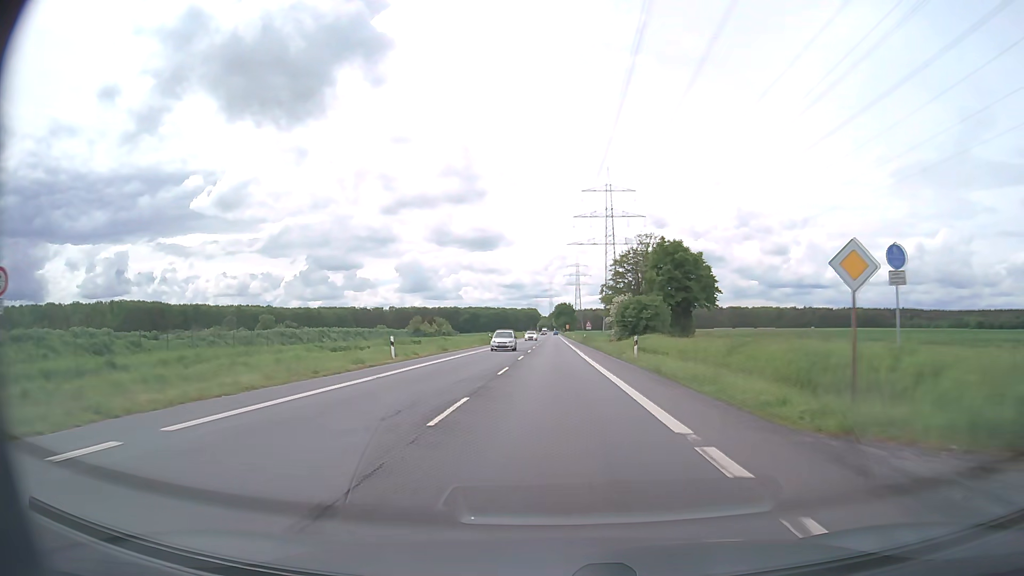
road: secondary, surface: asphalt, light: Day
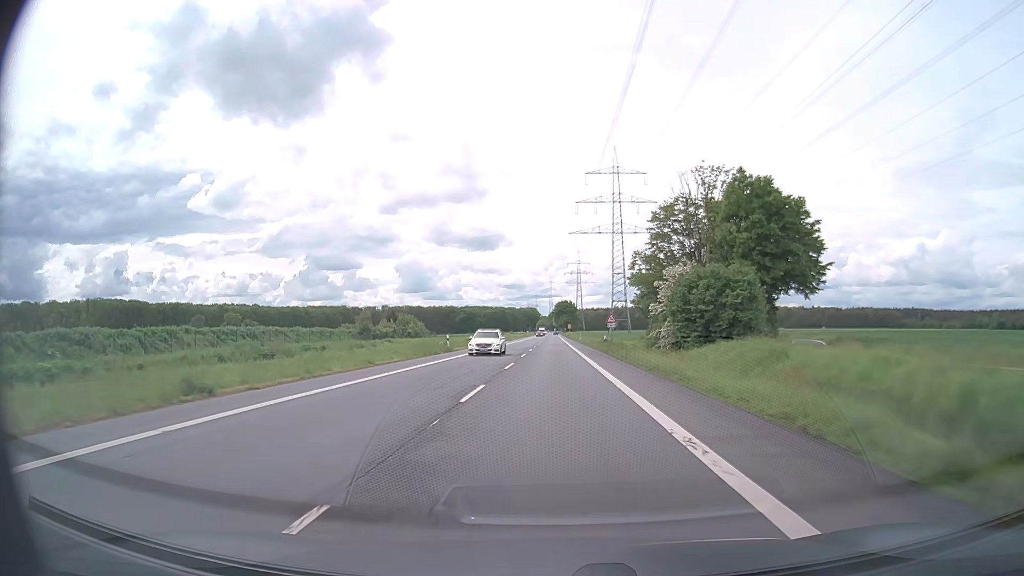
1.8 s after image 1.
(0.0, +32.8) m; 0°
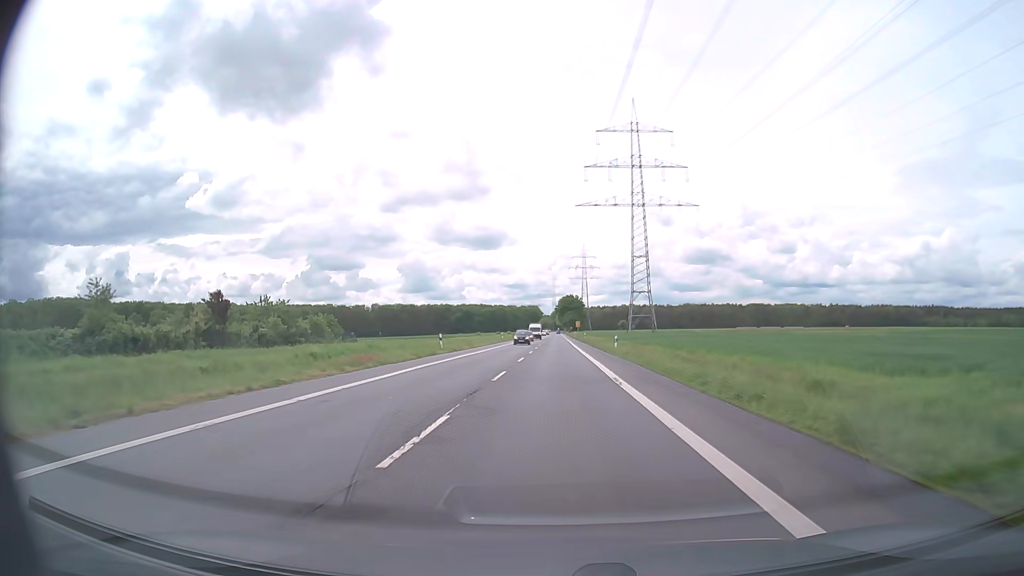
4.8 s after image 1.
(-0.1, +54.5) m; 0°
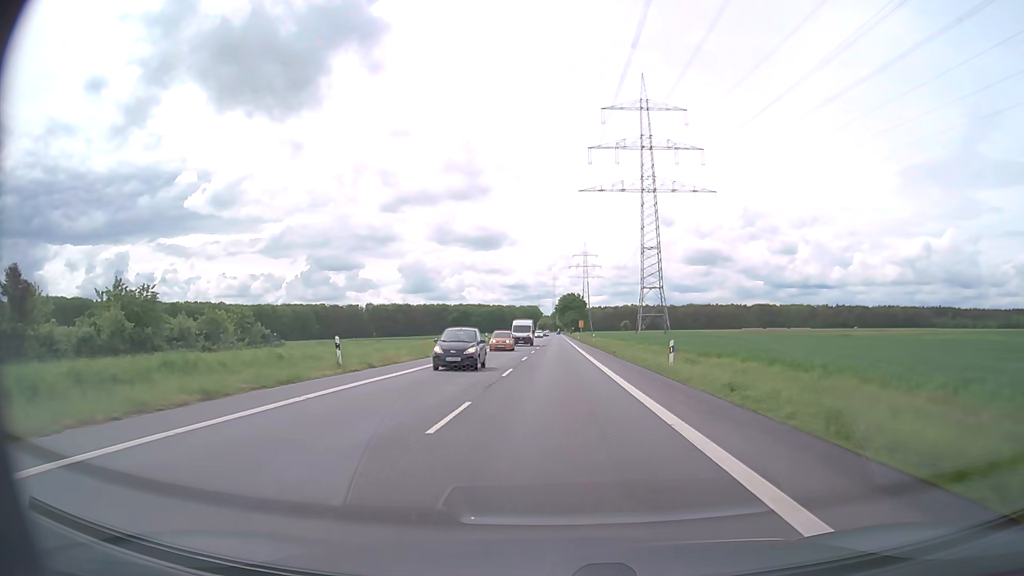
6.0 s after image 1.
(0.0, +21.8) m; 0°
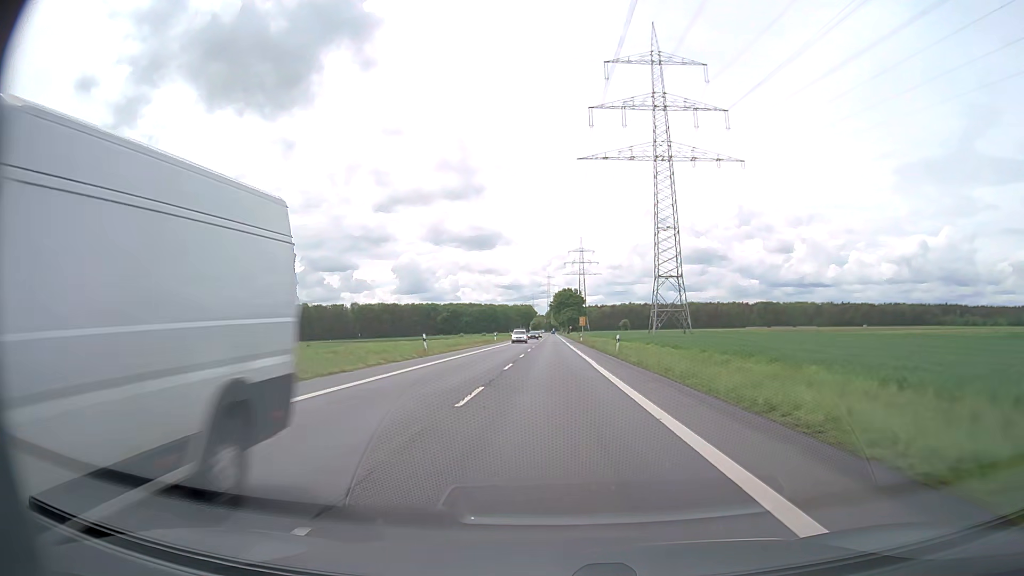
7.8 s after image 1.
(+0.1, +32.7) m; +1°
(0, +10) (0, +20) (0, +30) (0, +40) (0, +50) (0, +60) (0, +70) (0, +80) (-1, +90) (-1, +100) m
